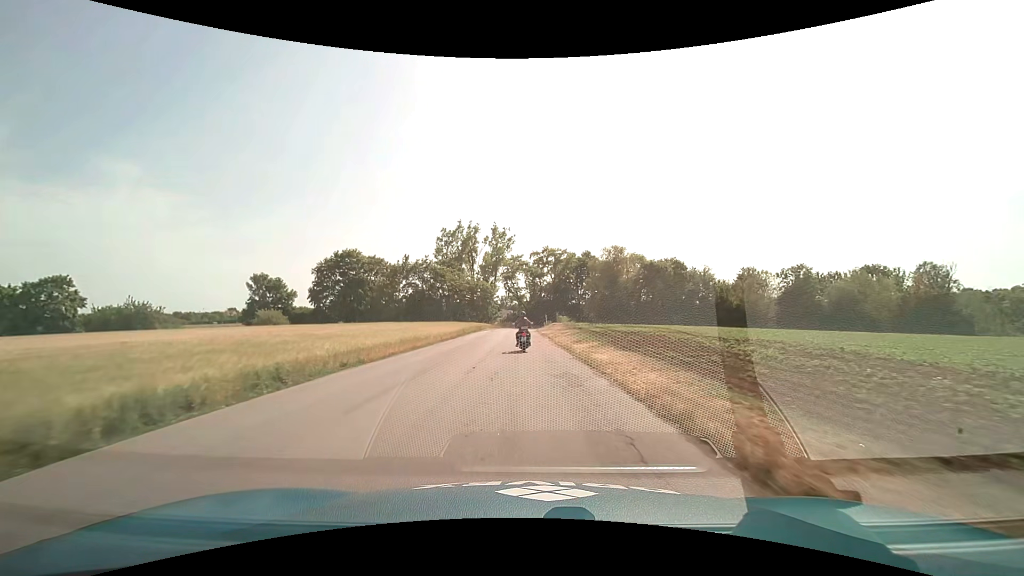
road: service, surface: asphalt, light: Day
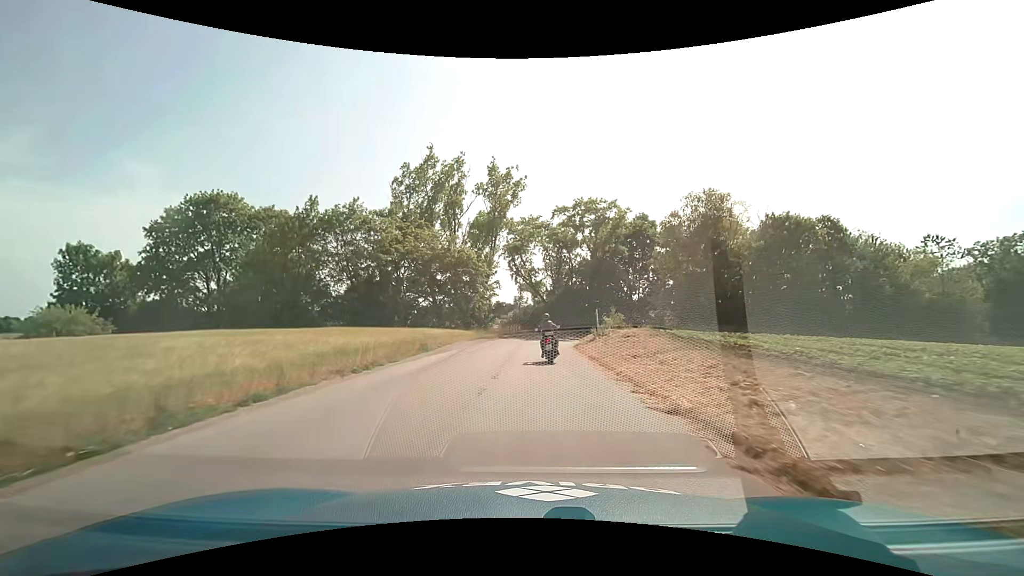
(-0.7, +38.4) m; -2°
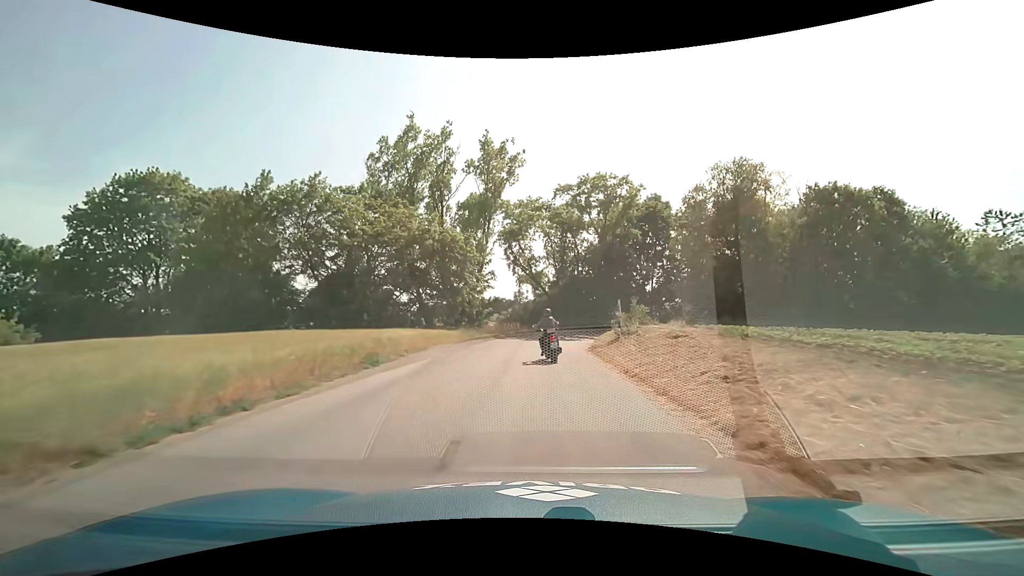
(0.0, +7.1) m; 0°
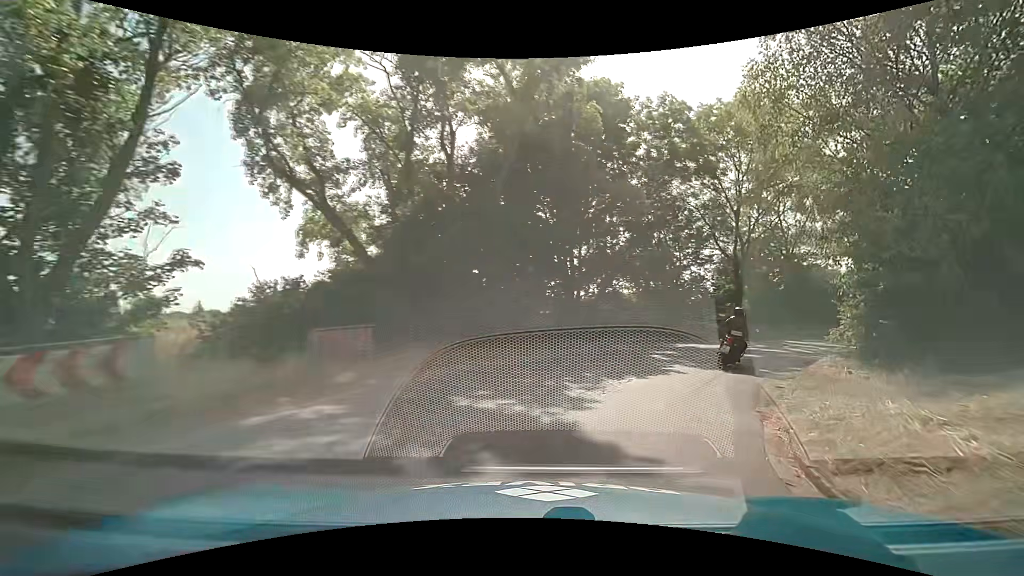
(+1.5, +30.6) m; +17°
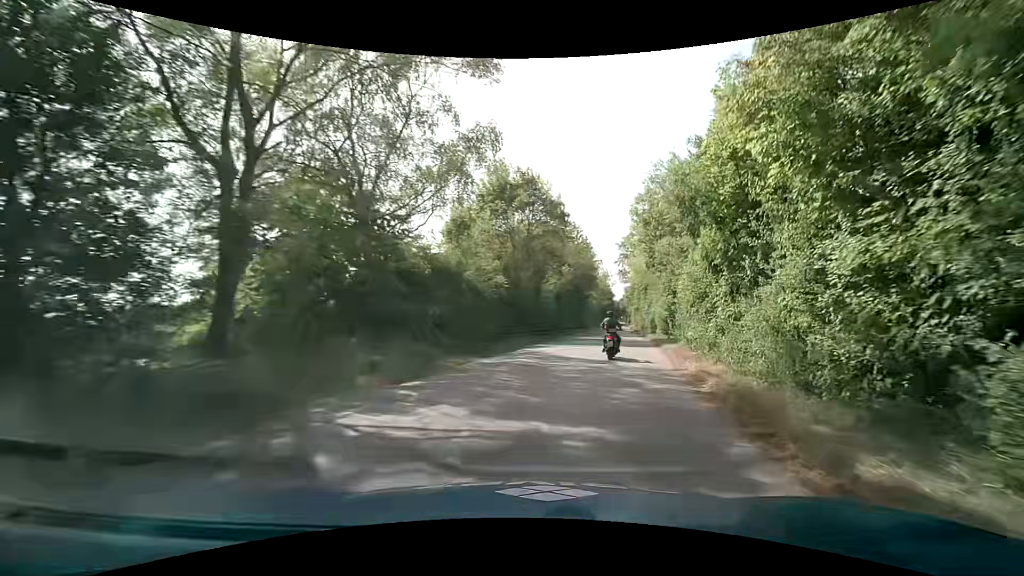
(+9.0, +21.2) m; +45°
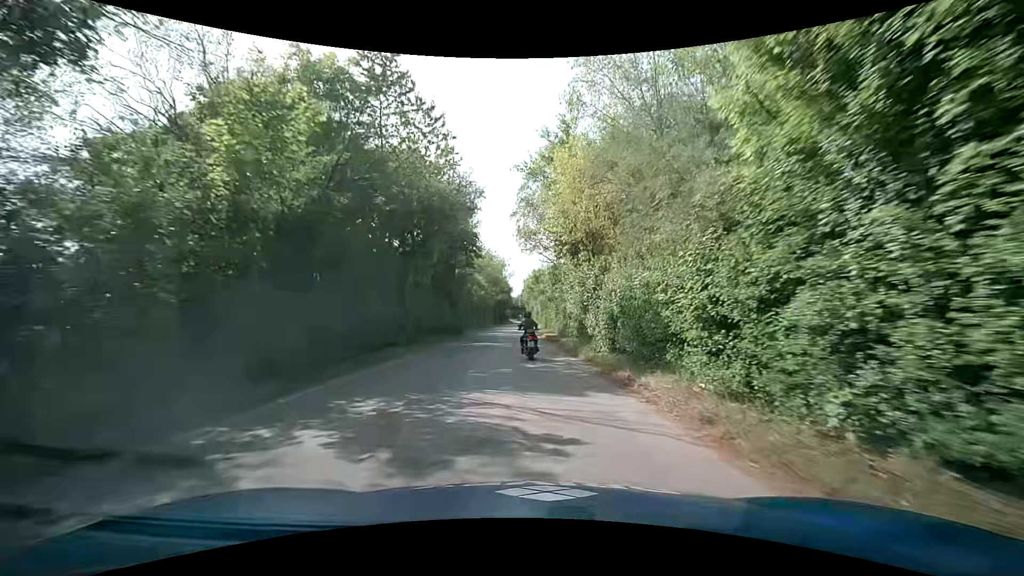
(+6.2, +33.9) m; +12°
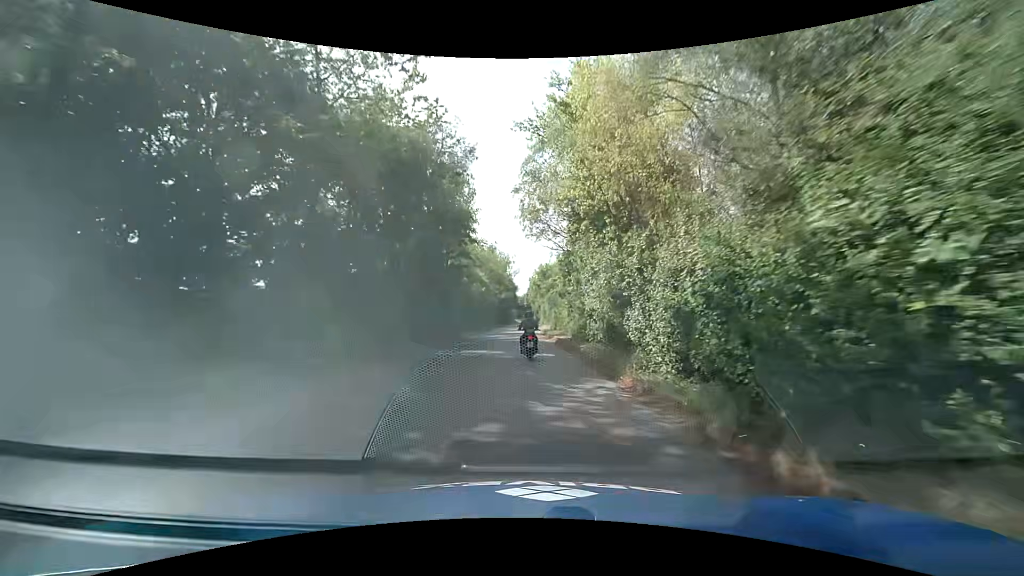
(+0.1, +7.2) m; 0°
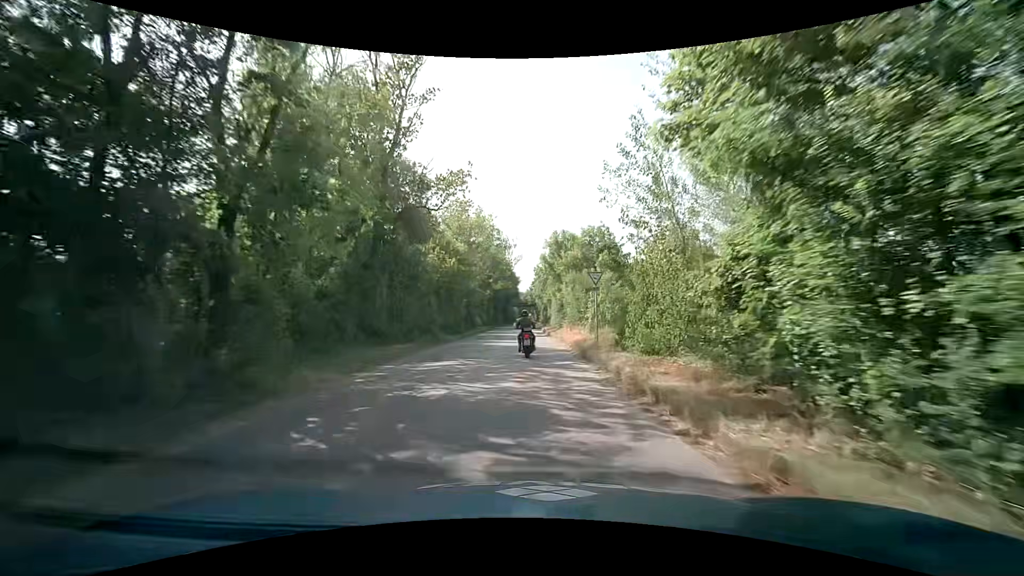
(-0.2, +28.9) m; +1°
(0, +10) (0, +20) (-1, +30) (-1, +40) (-1, +50) (-1, +60) (-2, +70) (-2, +80) (-2, +90) (-2, +100) m
